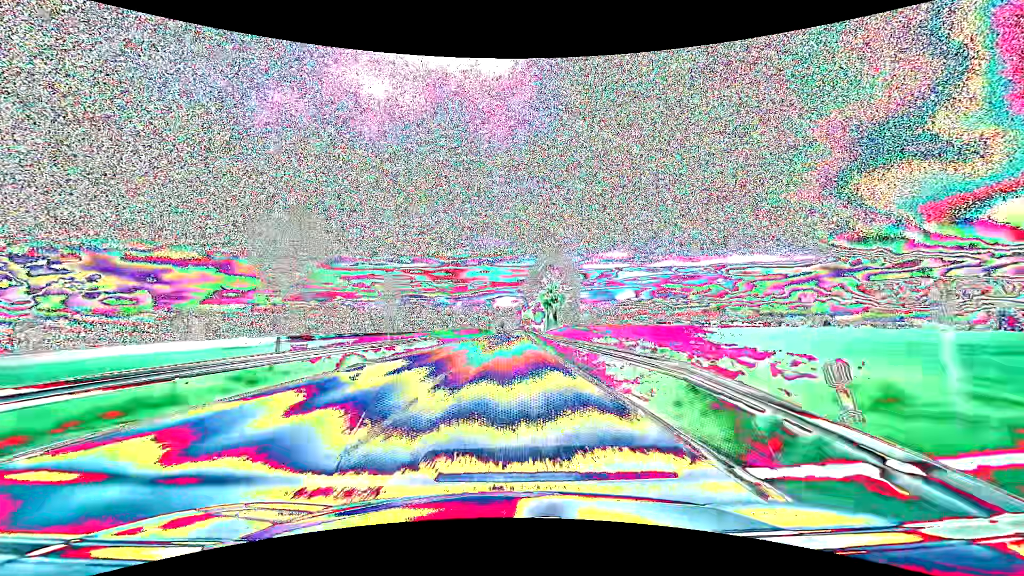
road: primary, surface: asphalt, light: Day
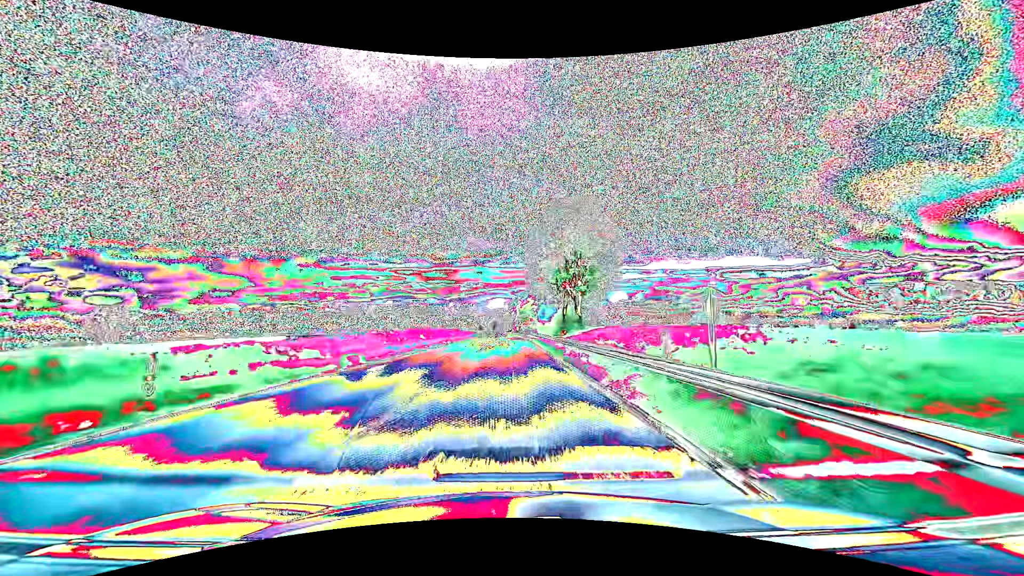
(+0.5, +47.3) m; +1°
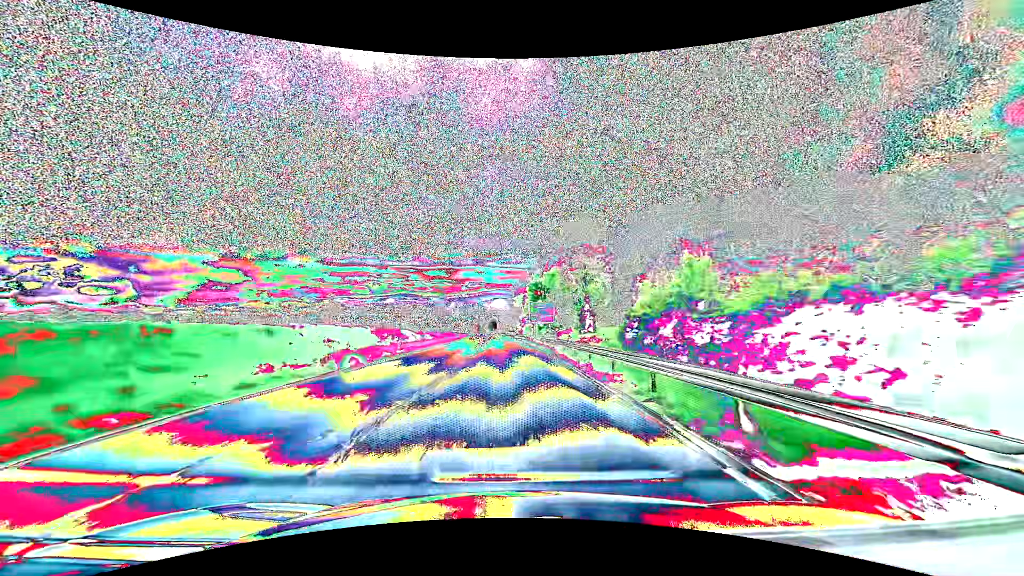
(+0.2, +78.9) m; 0°
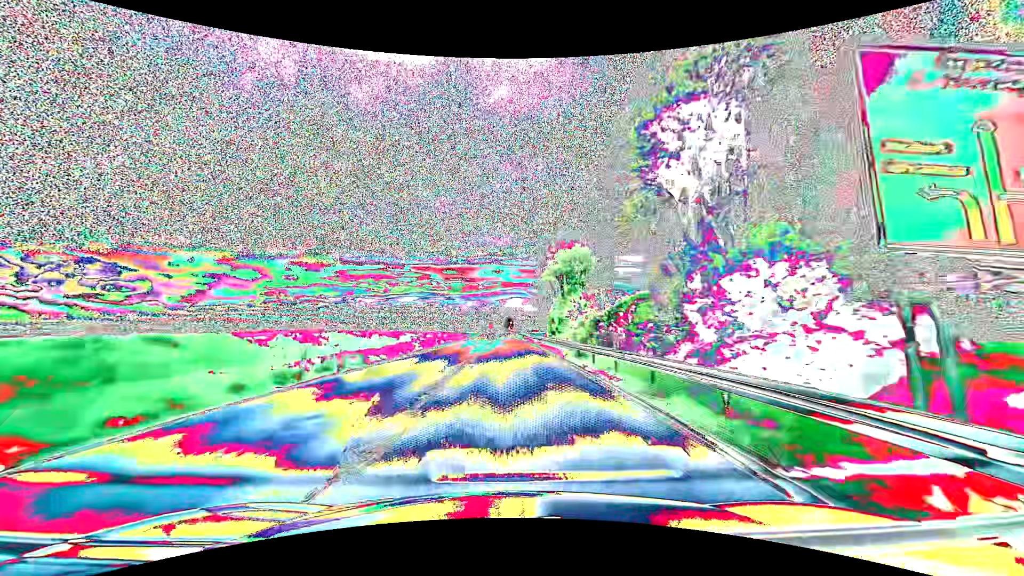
(-1.2, +63.2) m; -2°
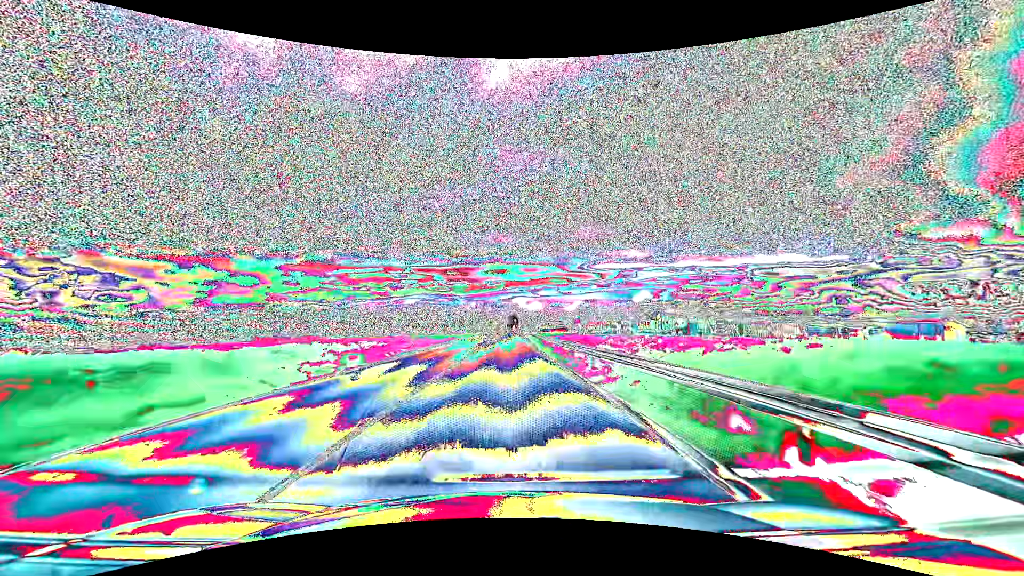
(-0.2, +79.2) m; 0°
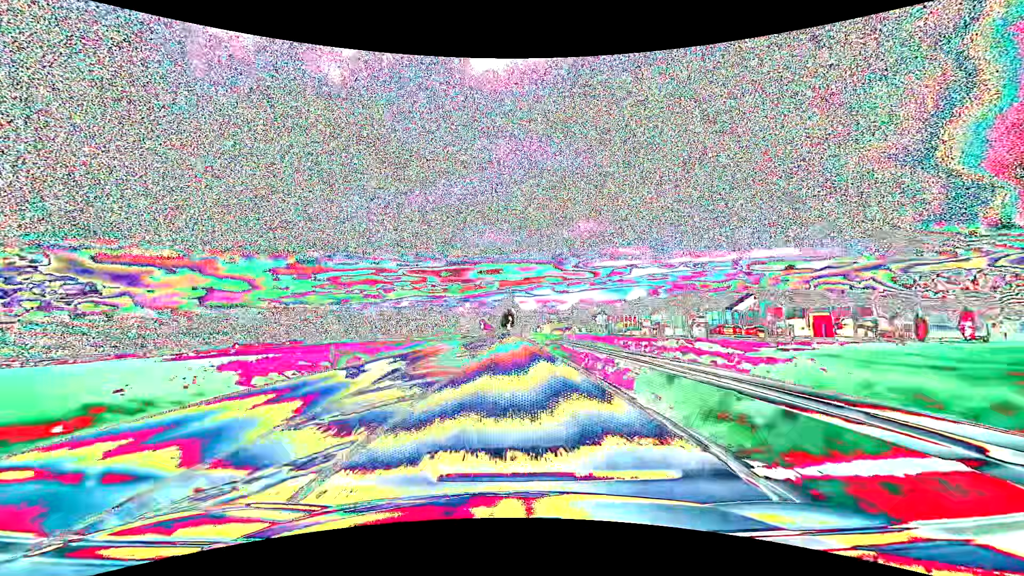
(+0.1, +63.4) m; +1°
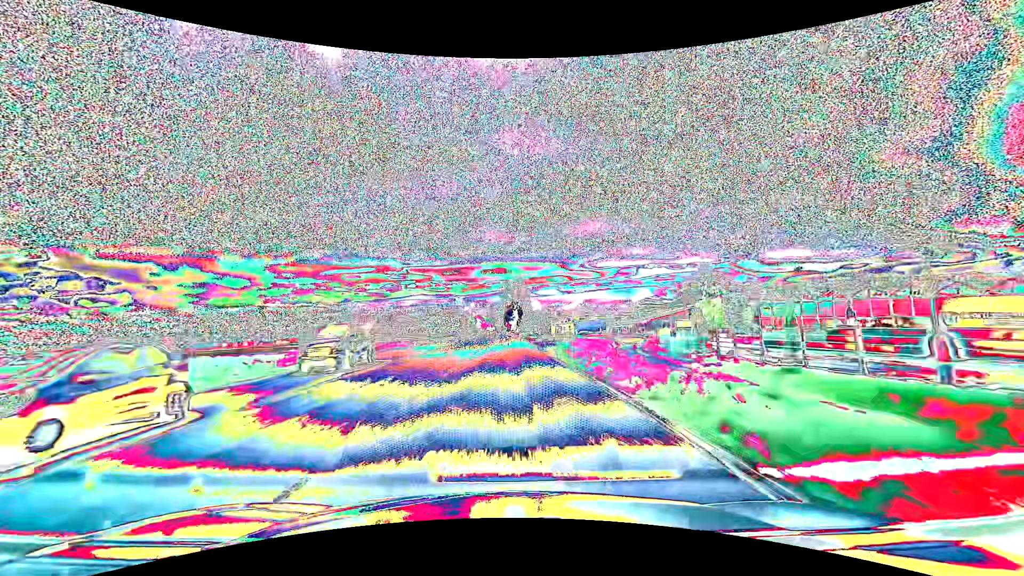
(-0.2, +79.2) m; 0°
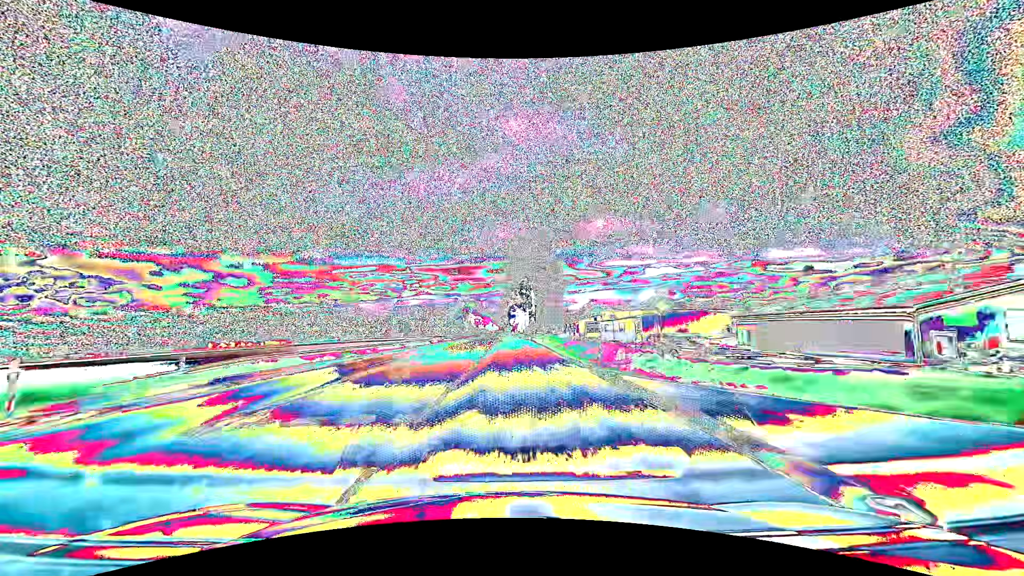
(-0.9, +79.1) m; -1°
(0, +10) (0, +20) (0, +30) (0, +40) (0, +50) (0, +60) (0, +70) (0, +80) (0, +90) (0, +100) m
